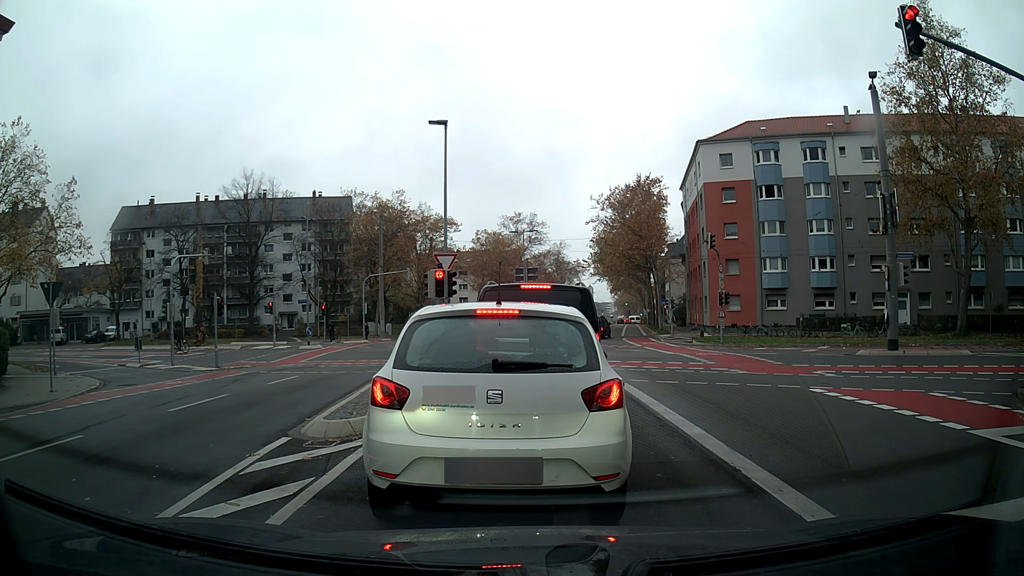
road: secondary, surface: asphalt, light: Day
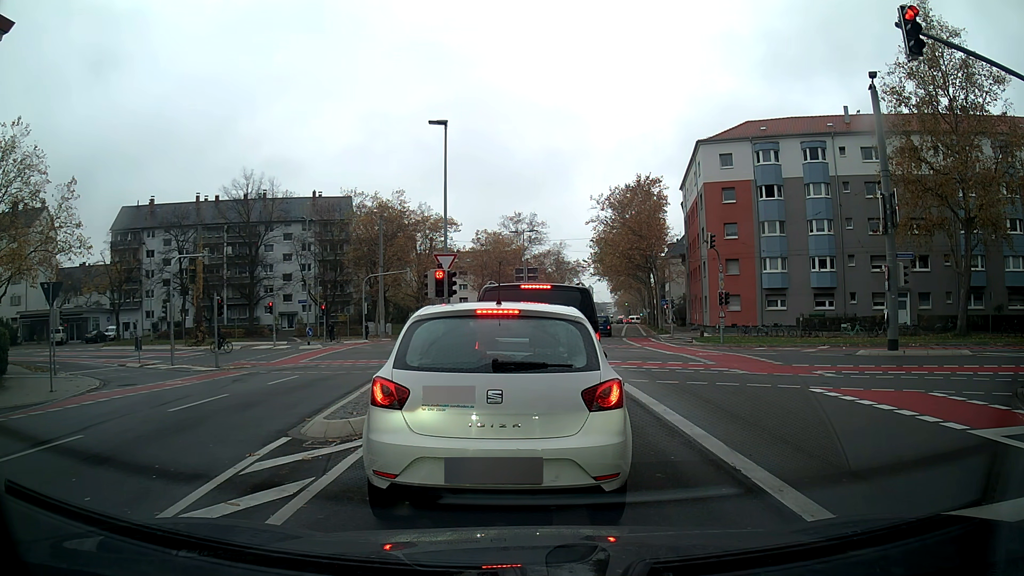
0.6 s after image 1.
(0.0, 0.0) m; 0°
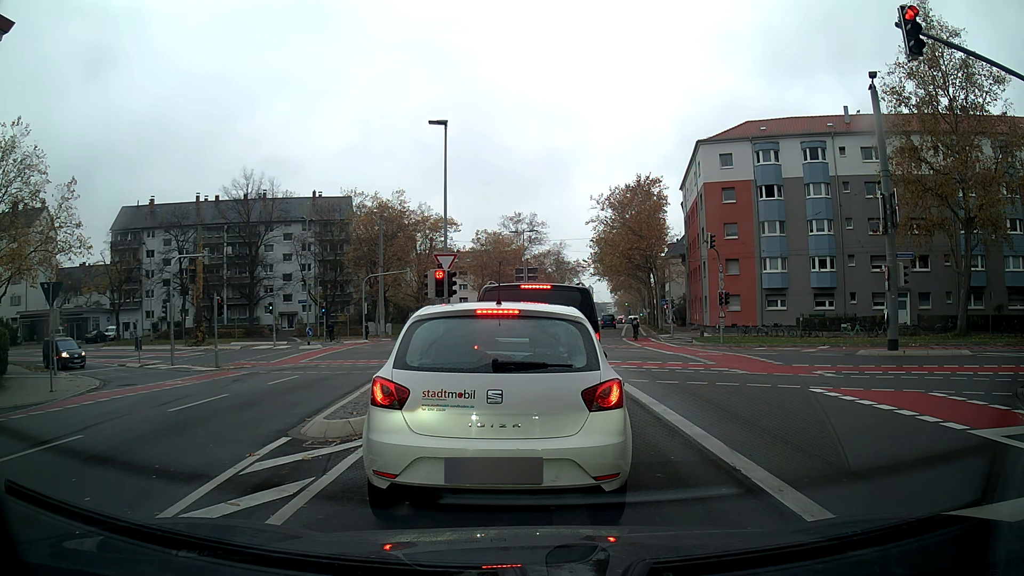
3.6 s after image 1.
(0.0, 0.0) m; 0°
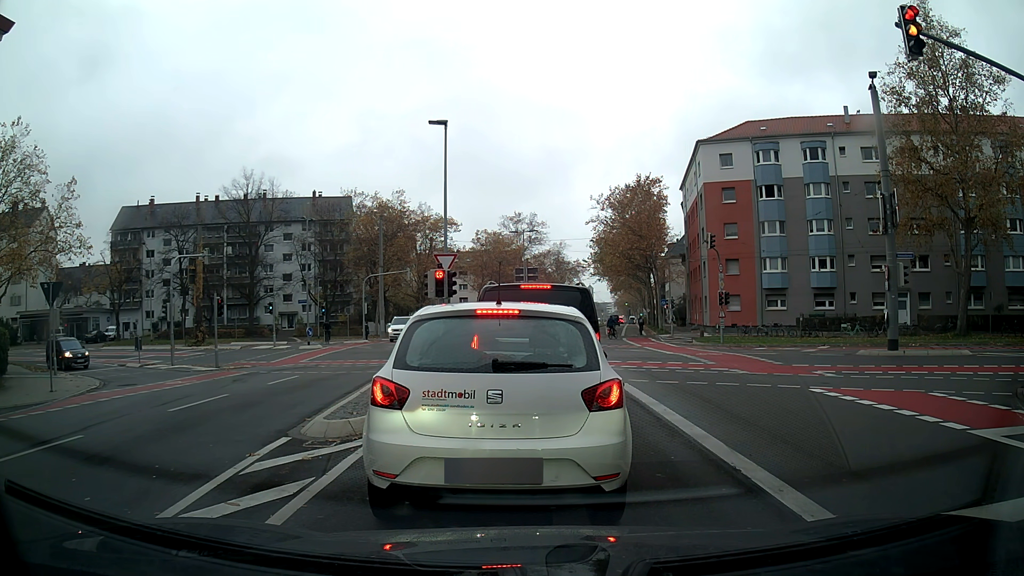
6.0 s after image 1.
(0.0, 0.0) m; 0°
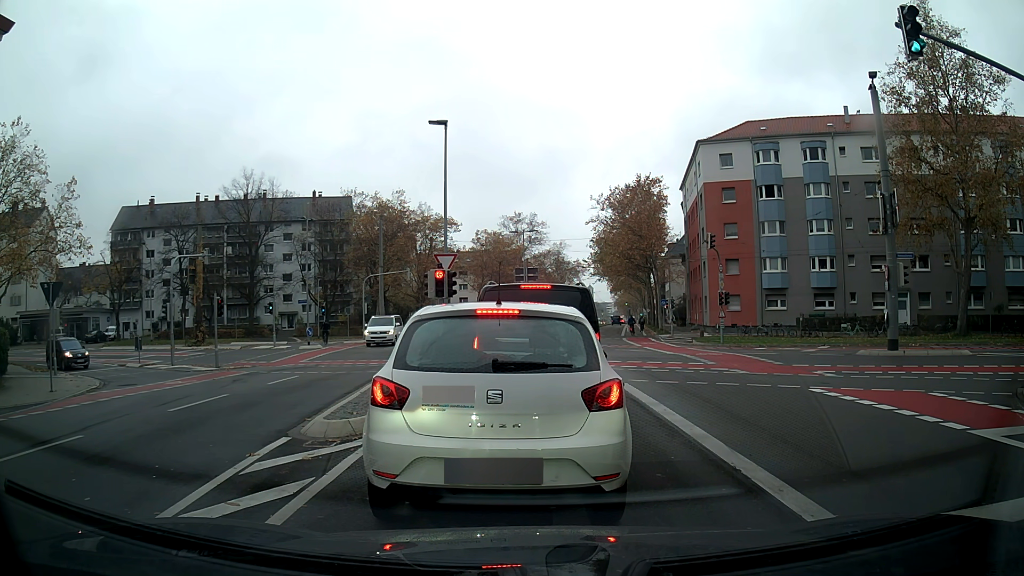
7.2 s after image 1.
(0.0, 0.0) m; 0°
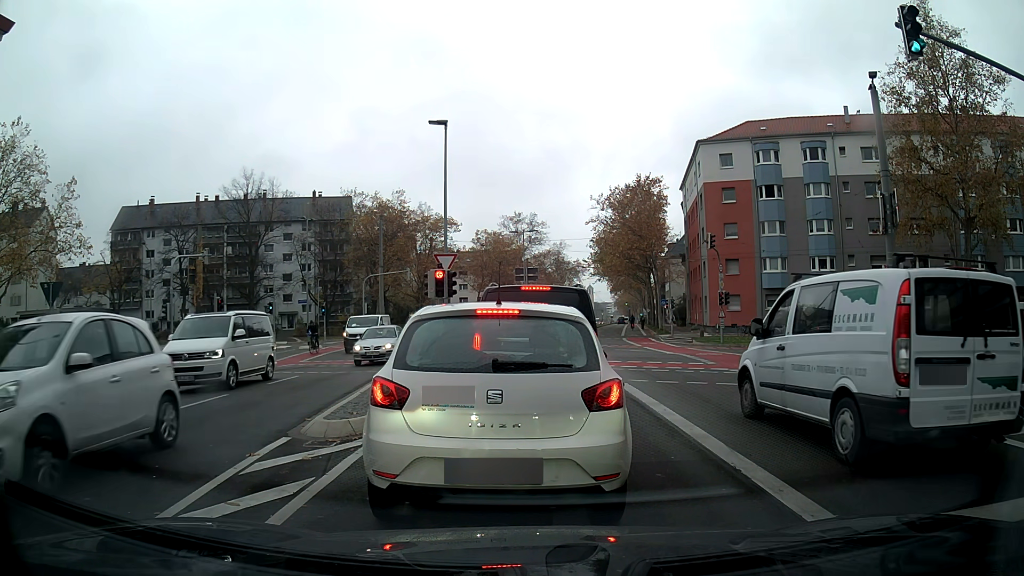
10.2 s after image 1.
(0.0, 0.0) m; 0°
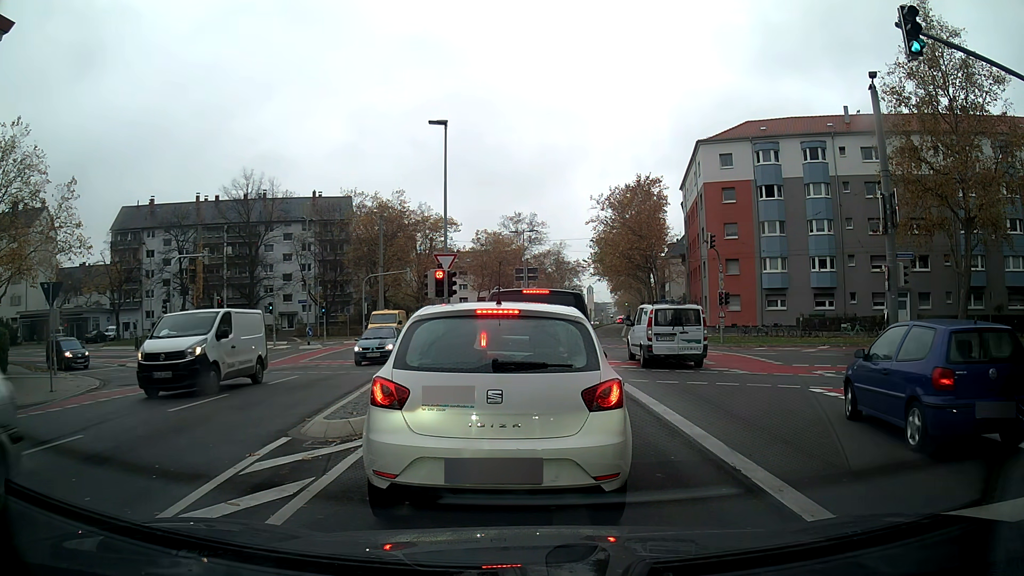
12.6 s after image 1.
(0.0, 0.0) m; 0°
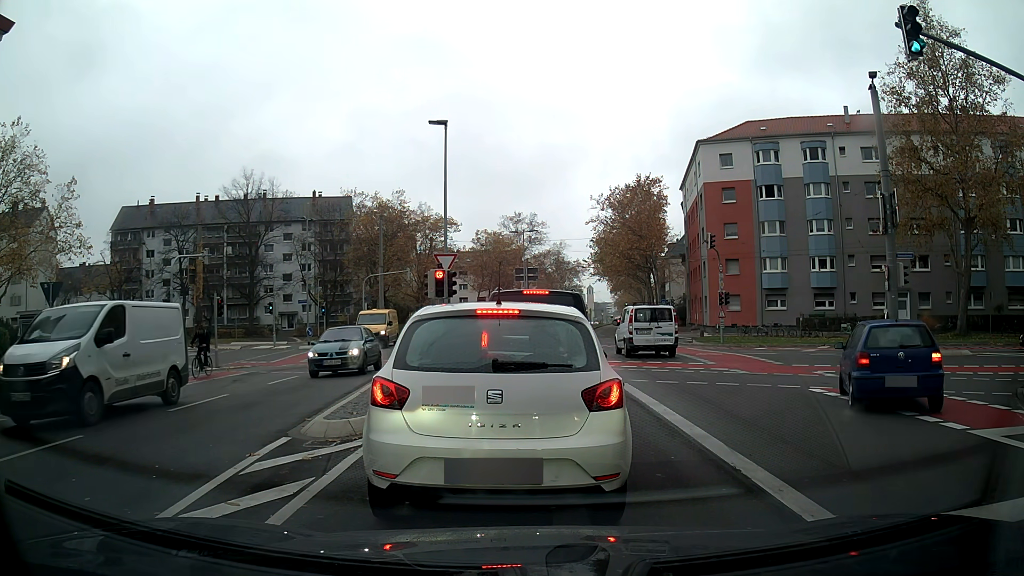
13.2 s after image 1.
(0.0, 0.0) m; 0°
